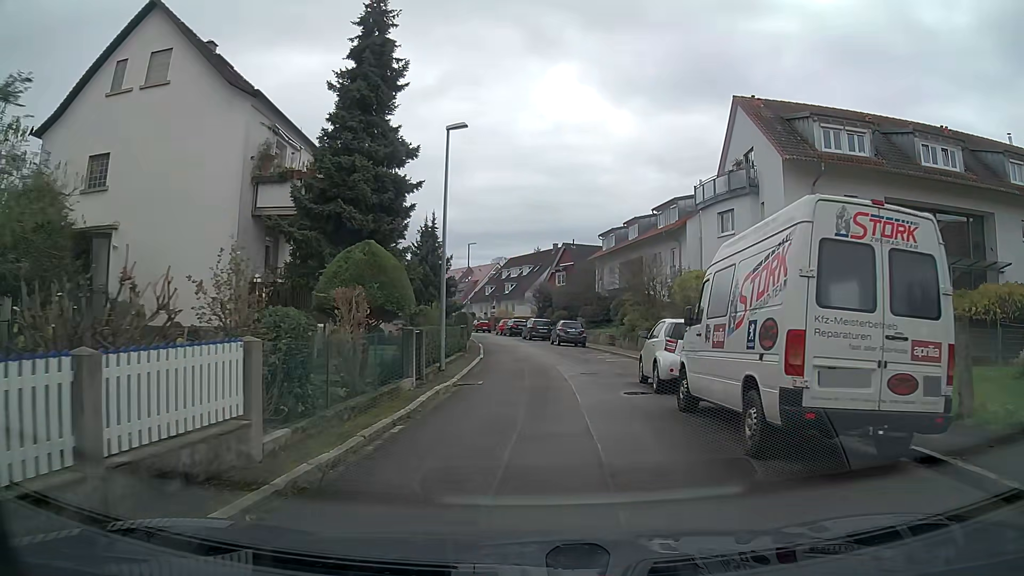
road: residential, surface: asphalt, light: Day
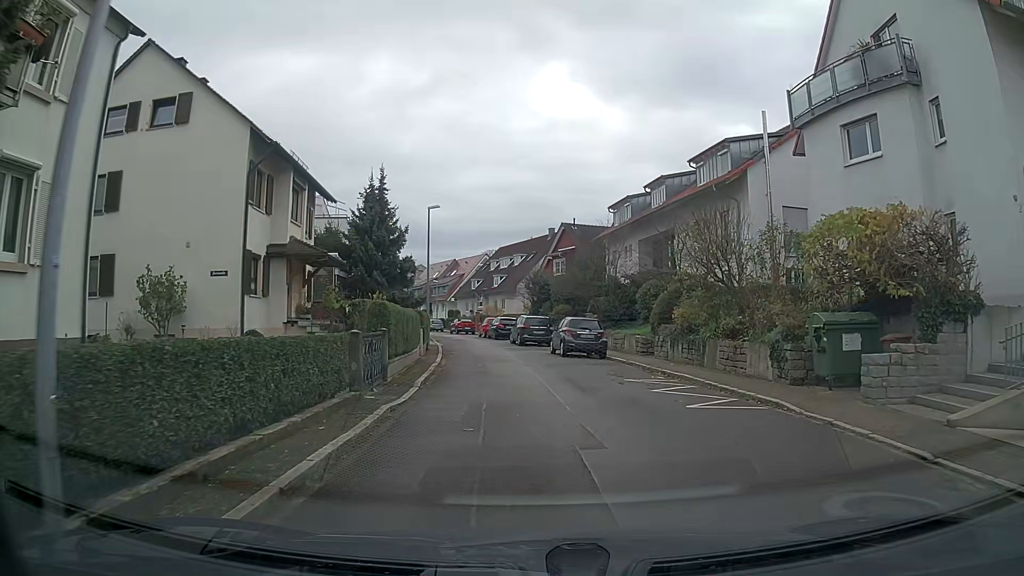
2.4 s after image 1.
(+0.1, +14.4) m; -1°
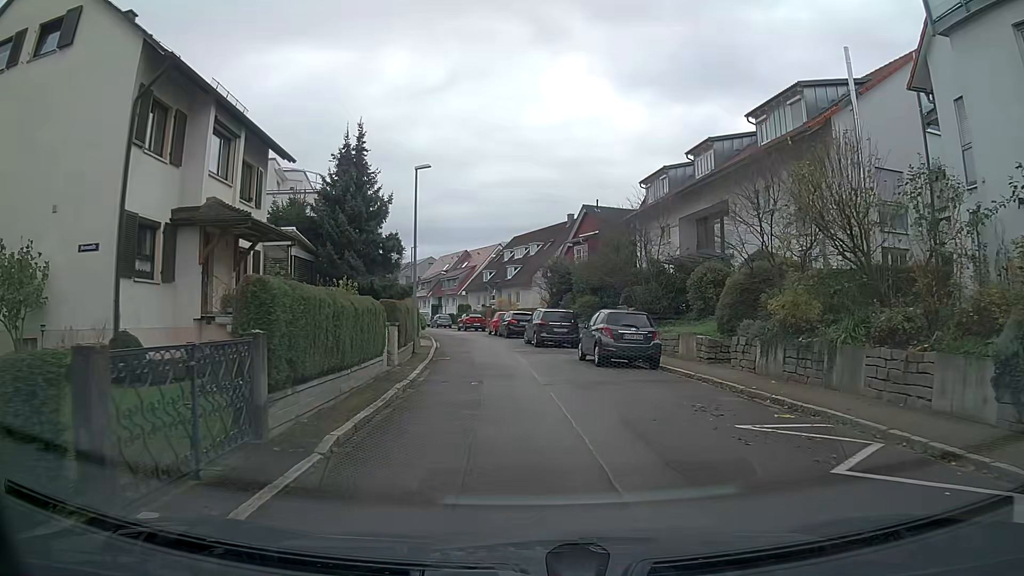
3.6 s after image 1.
(-0.1, +7.5) m; -2°
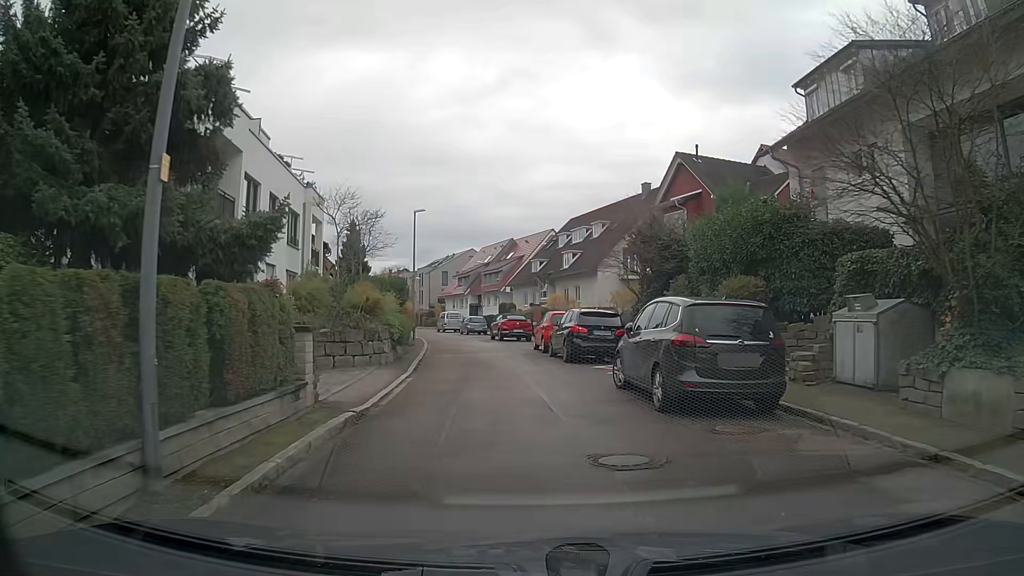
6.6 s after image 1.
(-0.6, +19.0) m; -5°
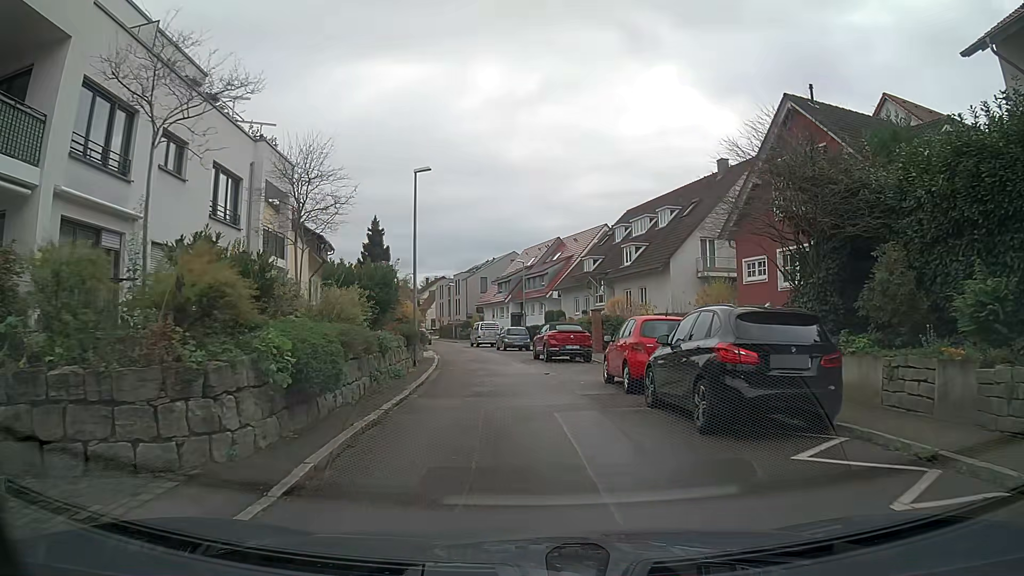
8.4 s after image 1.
(-0.4, +11.3) m; -3°
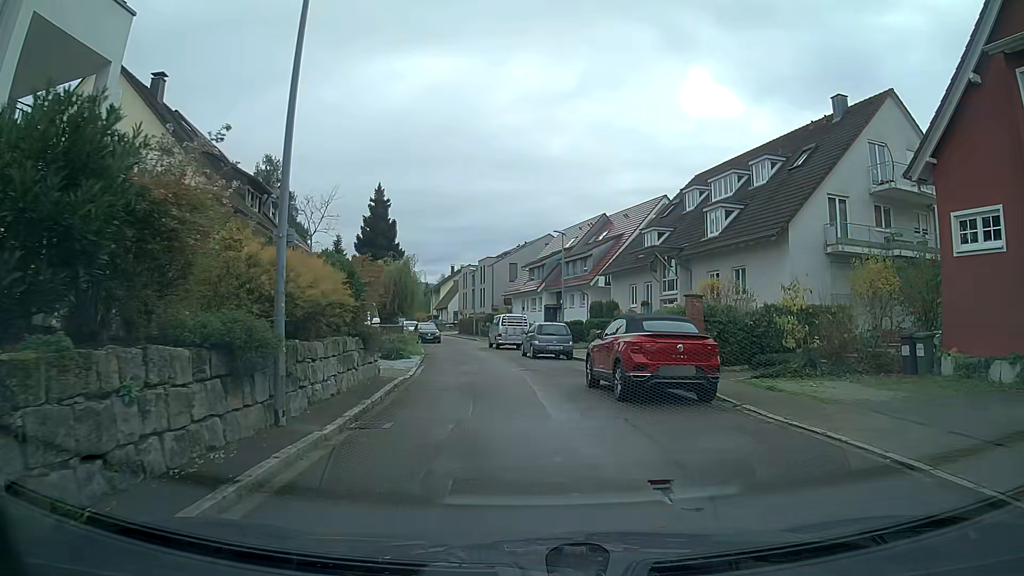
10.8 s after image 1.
(-0.2, +14.1) m; -3°
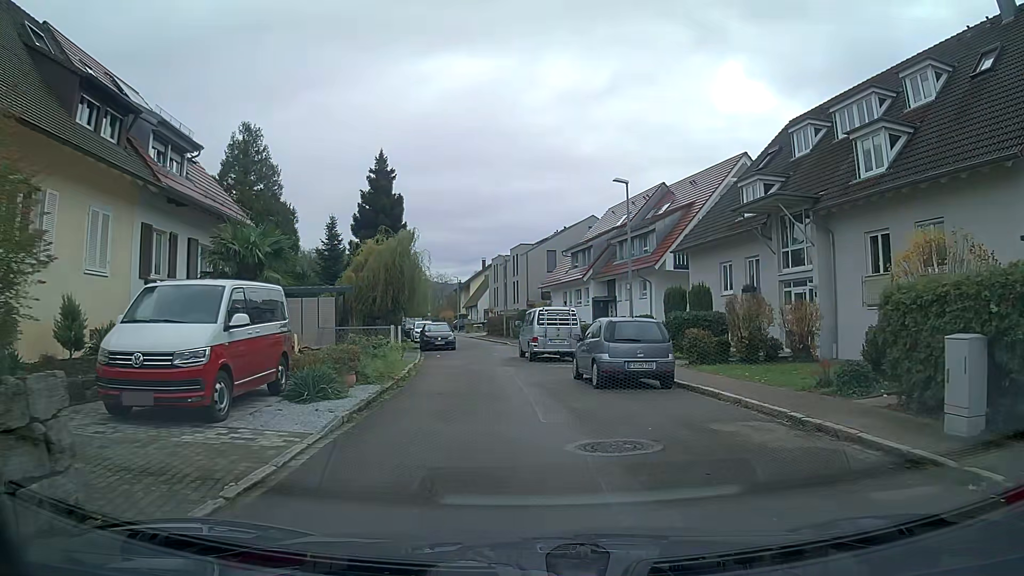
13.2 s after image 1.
(-0.4, +12.7) m; -3°
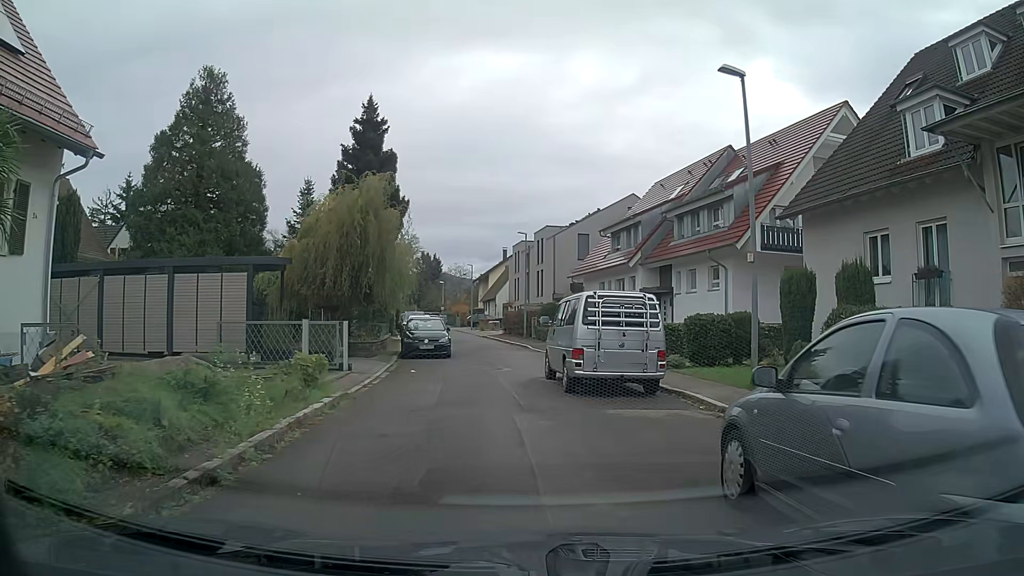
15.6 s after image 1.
(-0.1, +11.2) m; -2°
